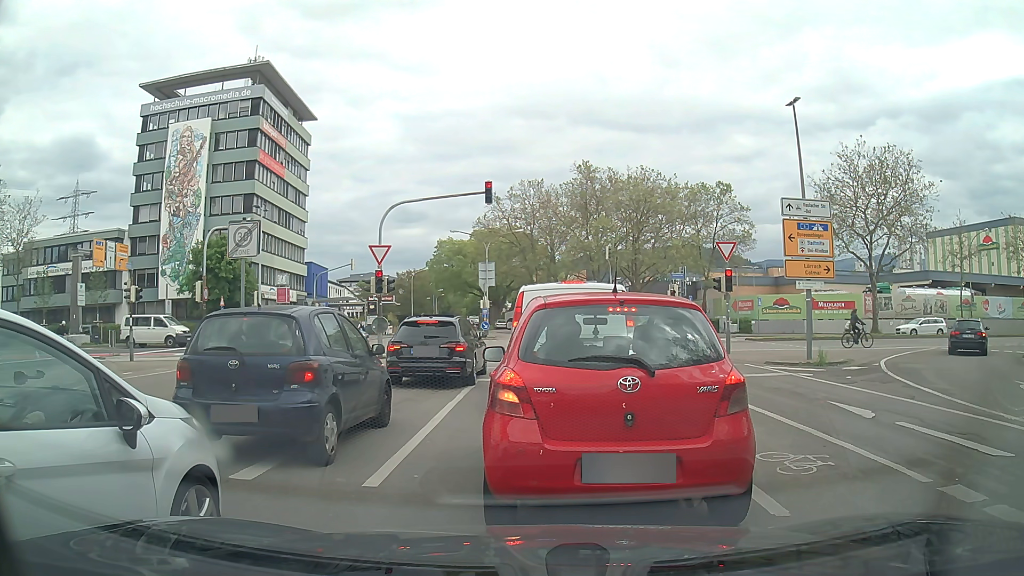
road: tertiary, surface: asphalt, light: Day
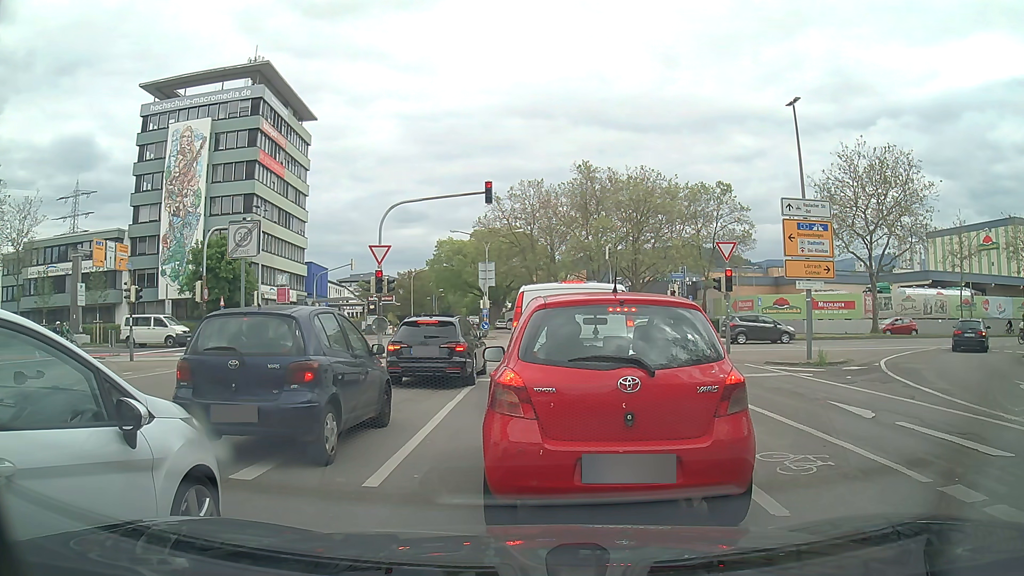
(0.0, 0.0) m; 0°
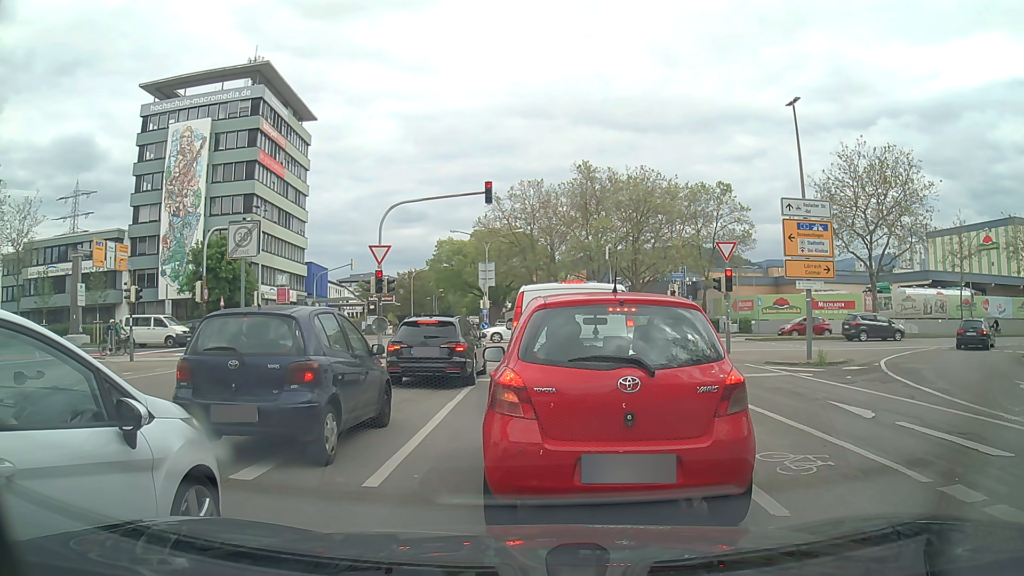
(0.0, 0.0) m; 0°
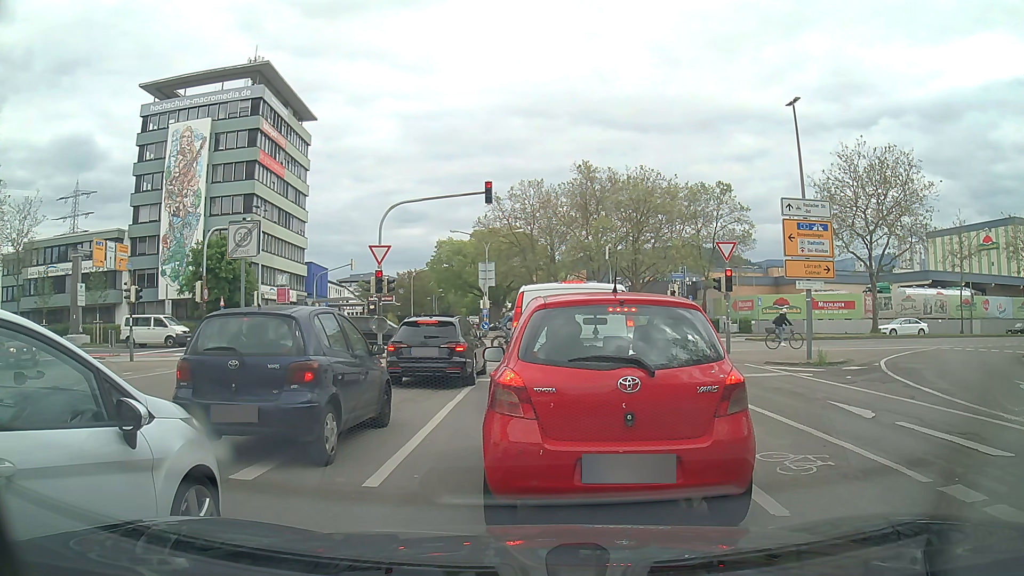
(0.0, 0.0) m; 0°
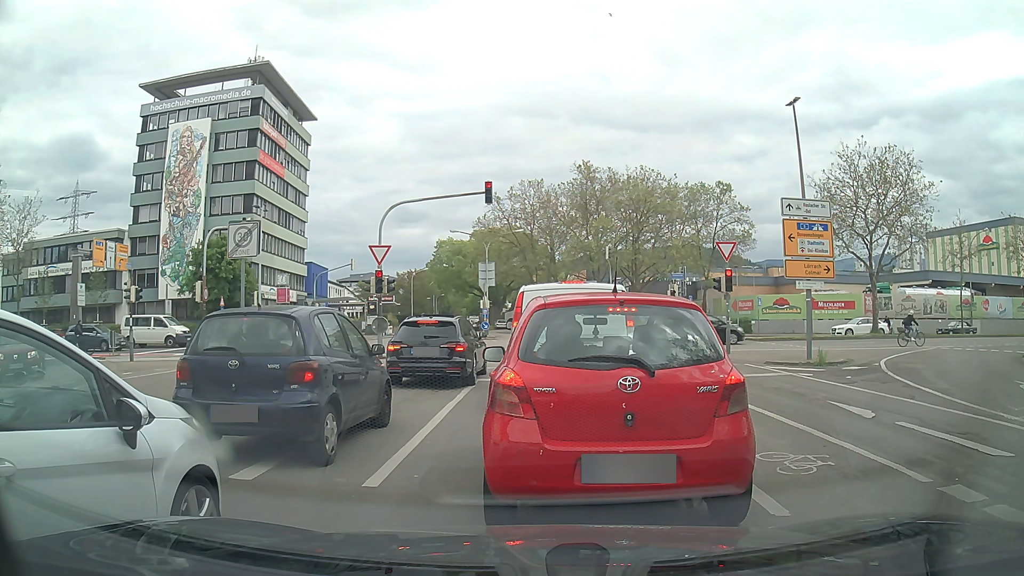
(0.0, 0.0) m; 0°
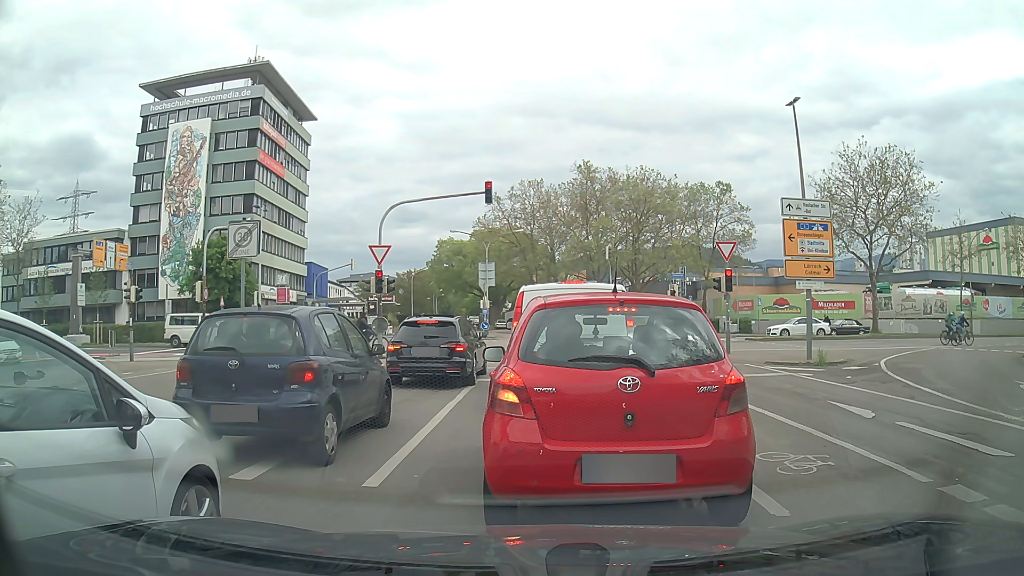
(0.0, 0.0) m; 0°
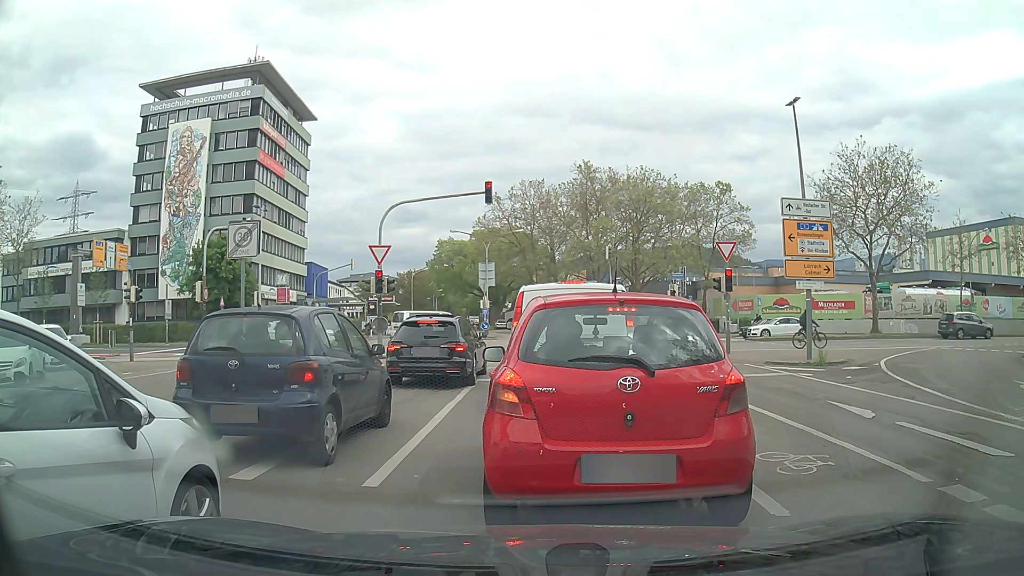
(0.0, 0.0) m; 0°
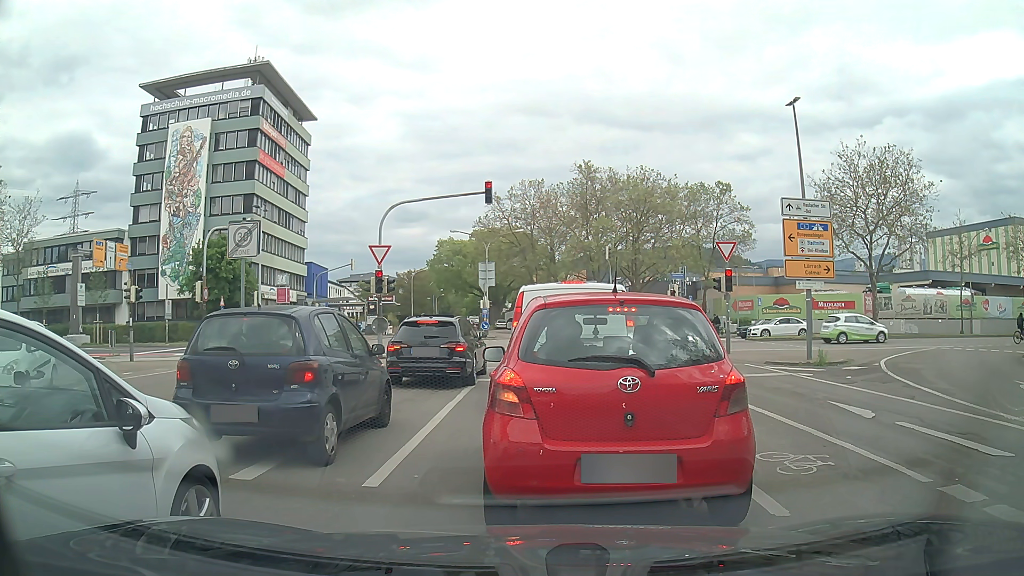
(0.0, 0.0) m; 0°
(+1, +10) (+2, +20) (+2, +30) (0, +40) (-7, +46) (-17, +48) (-27, +48) (-37, +48) (-47, +48) (-57, +48) m
